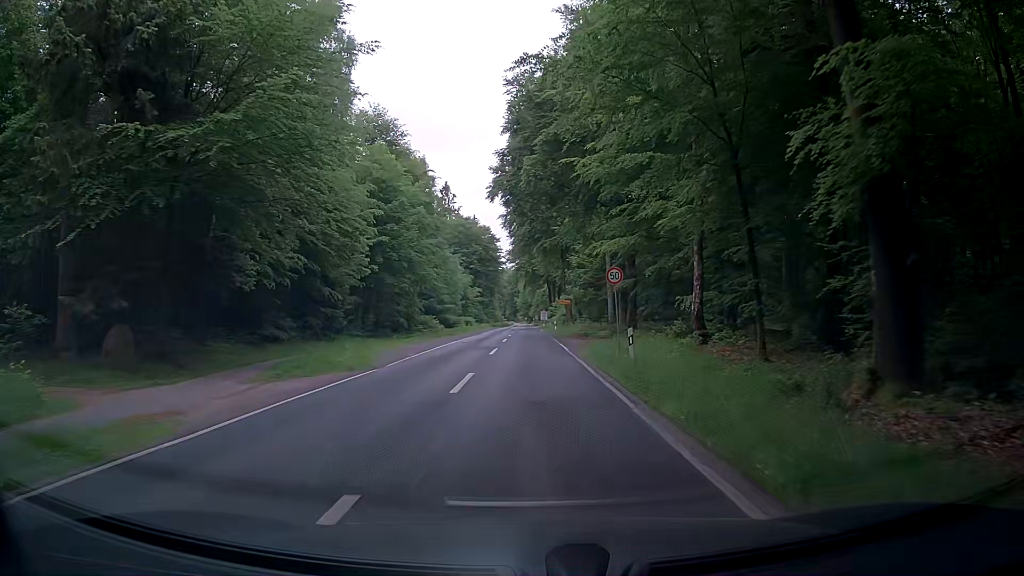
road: tertiary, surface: asphalt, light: Day
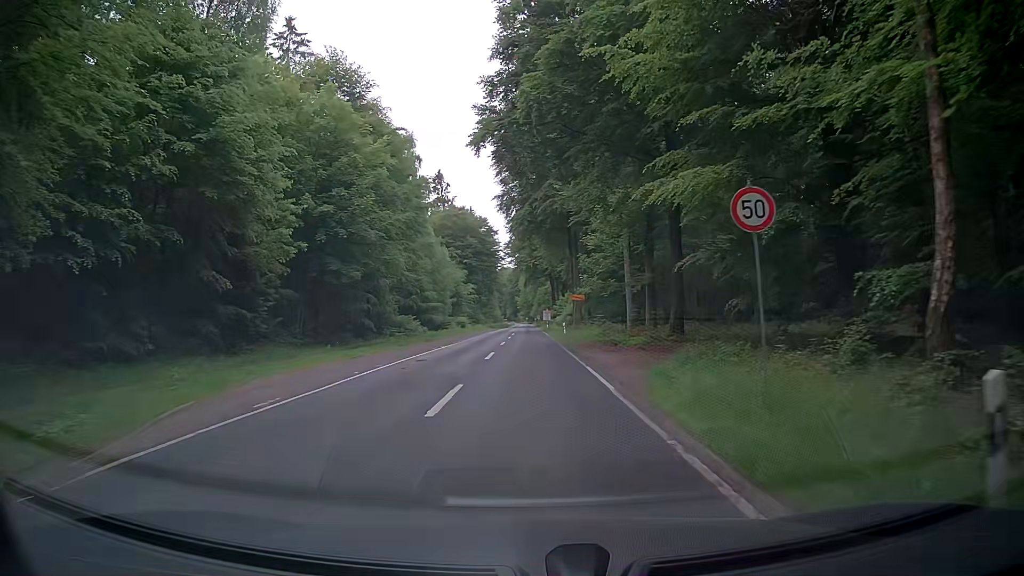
(-0.1, +14.6) m; +1°
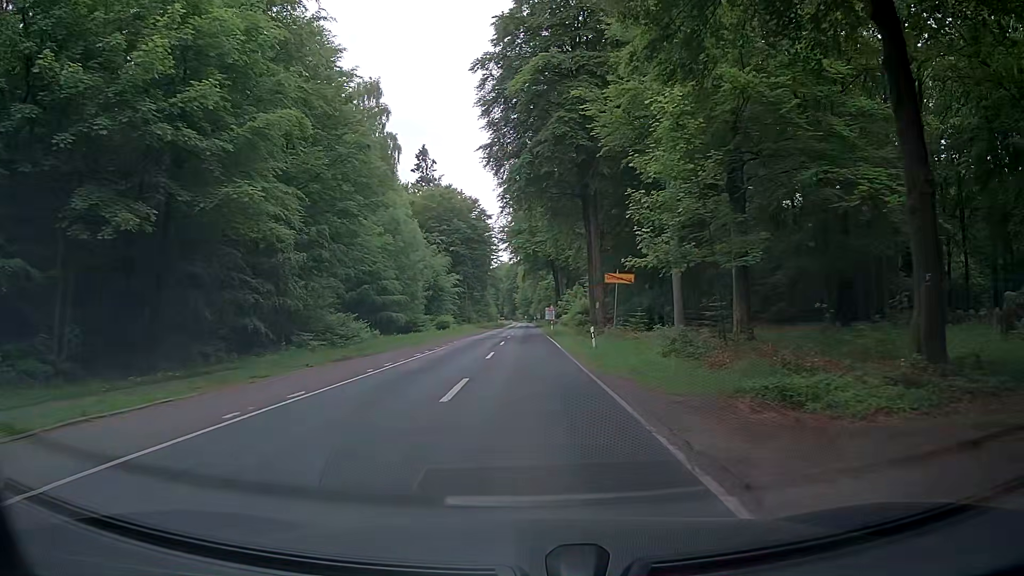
(-0.3, +22.2) m; -1°
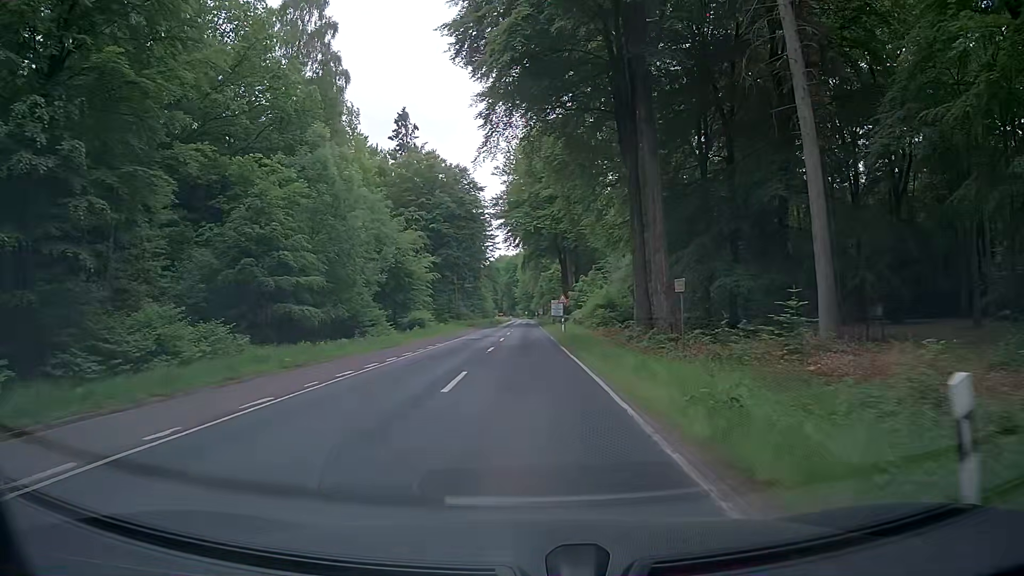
(+0.2, +23.1) m; +1°
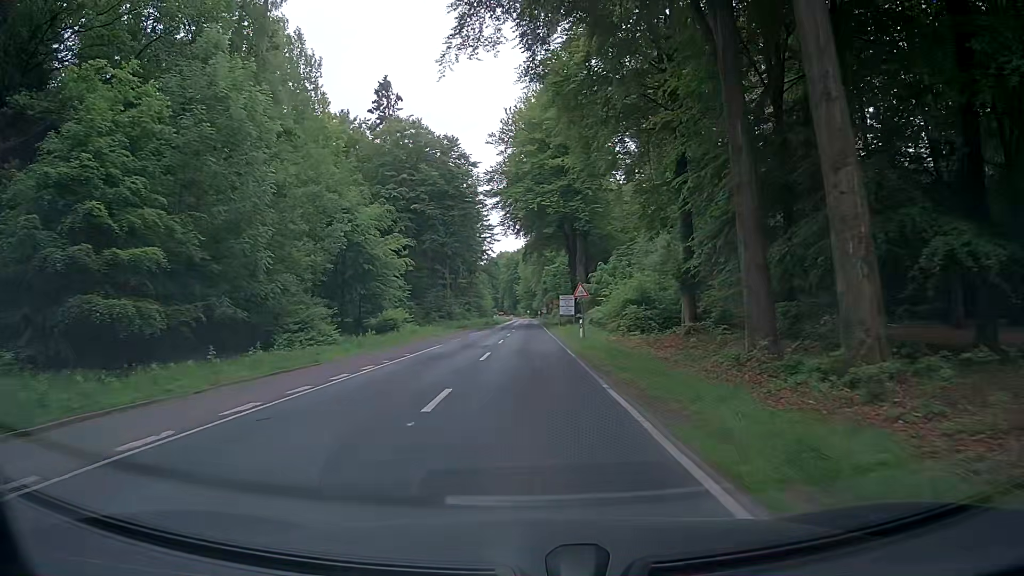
(-0.2, +15.7) m; -1°
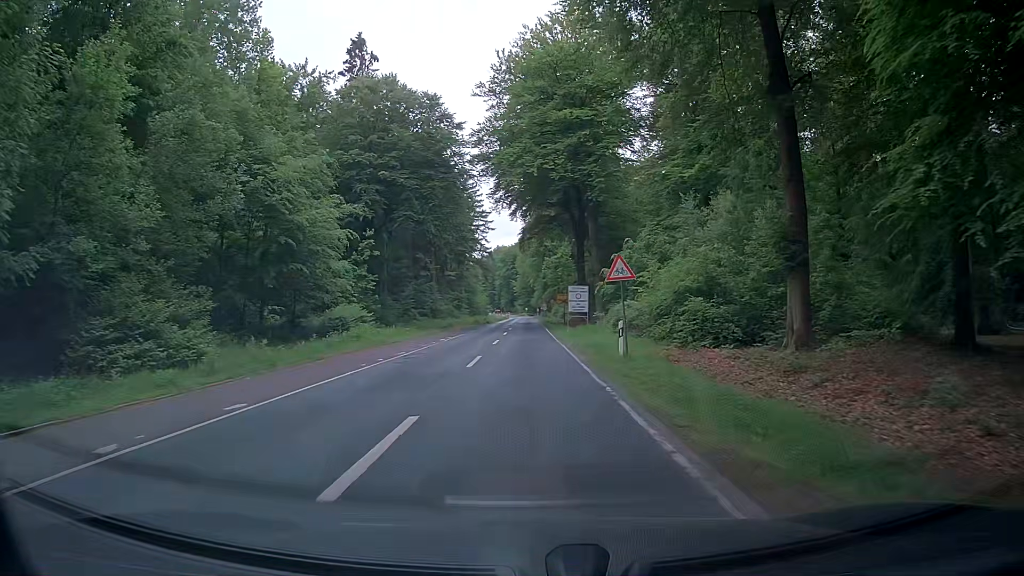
(0.0, +15.2) m; +1°
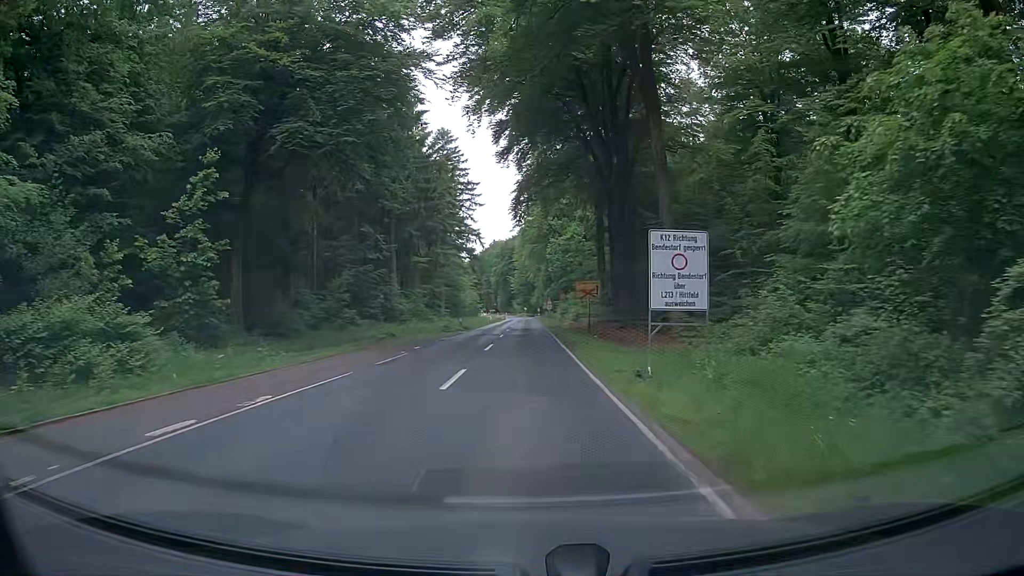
(-0.4, +28.6) m; -1°
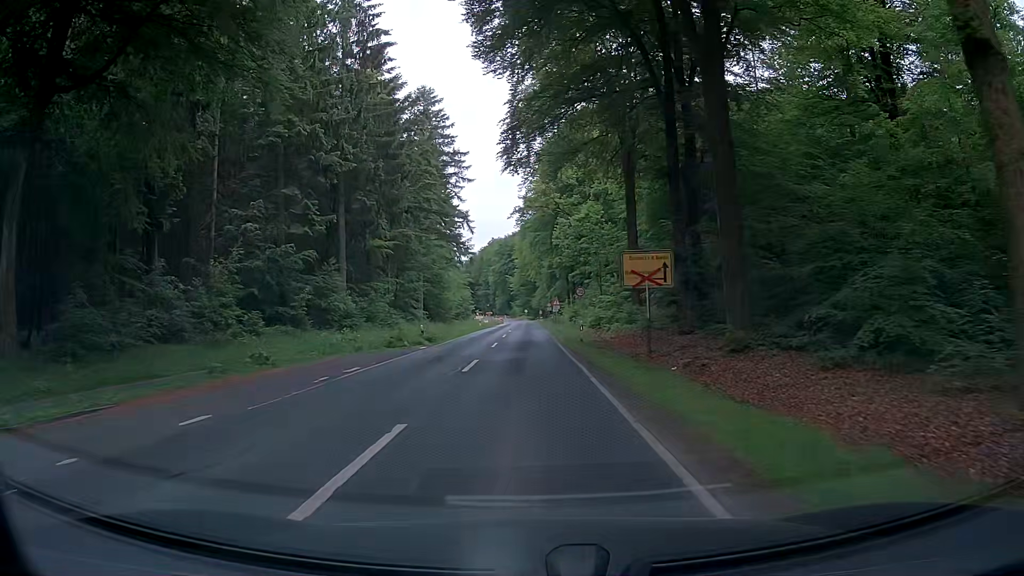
(0.0, +19.8) m; 0°
(0, +10) (0, +20) (0, +30) (0, +40) (0, +50) (0, +60) (0, +70) (0, +80) (0, +90) (0, +100) m
